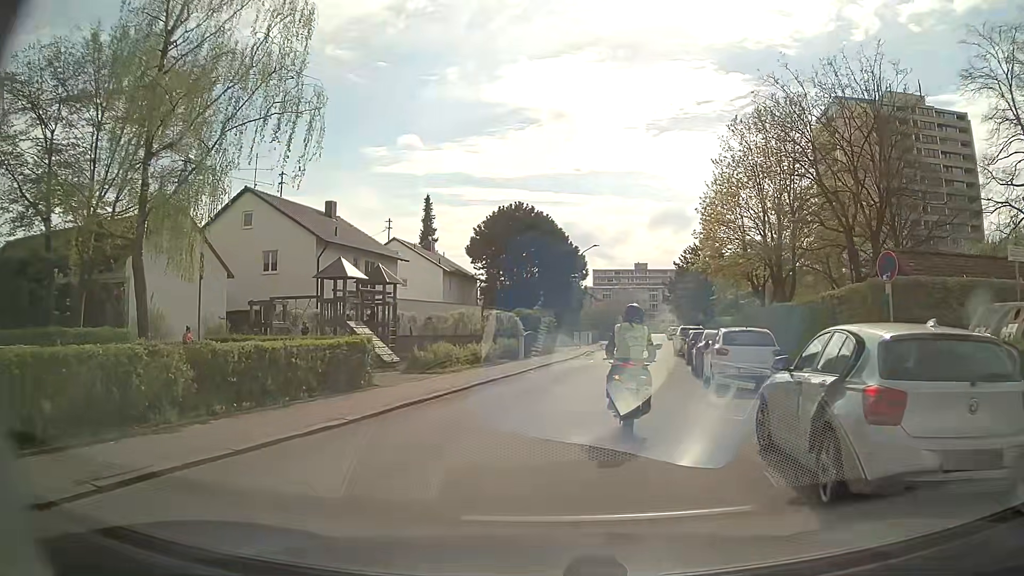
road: residential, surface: asphalt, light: Day
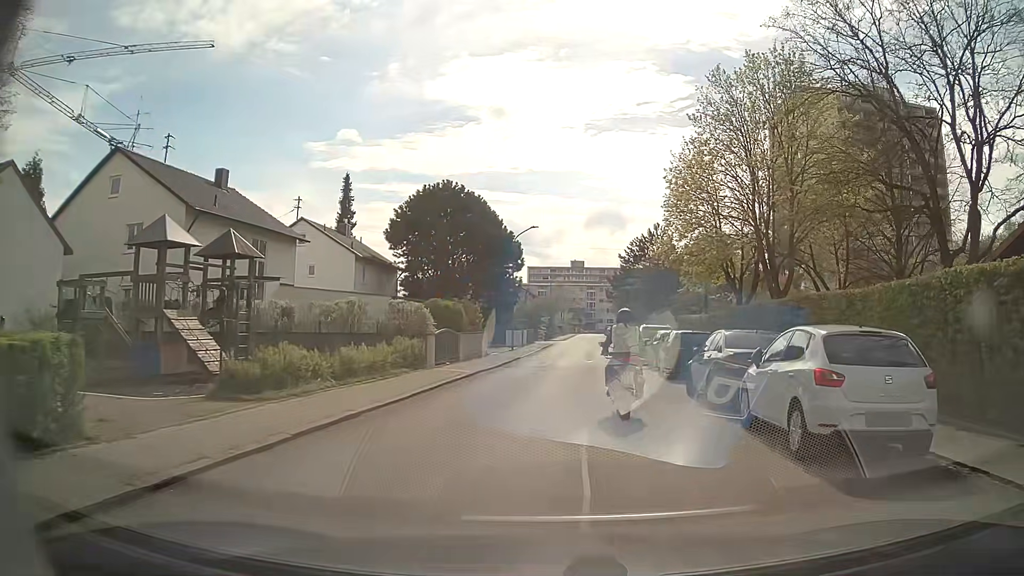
(+0.2, +8.6) m; +5°
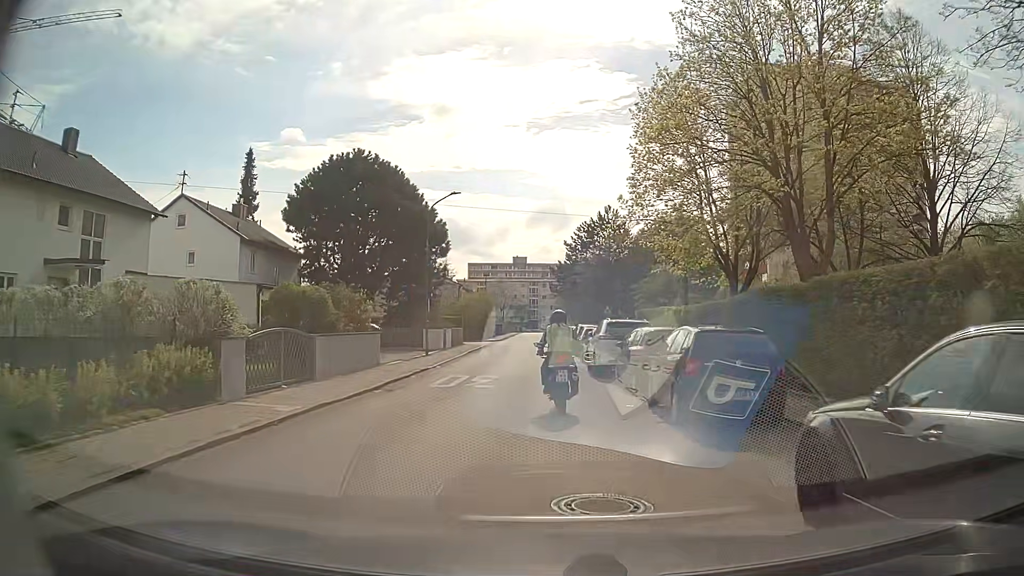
(+0.7, +10.4) m; +6°
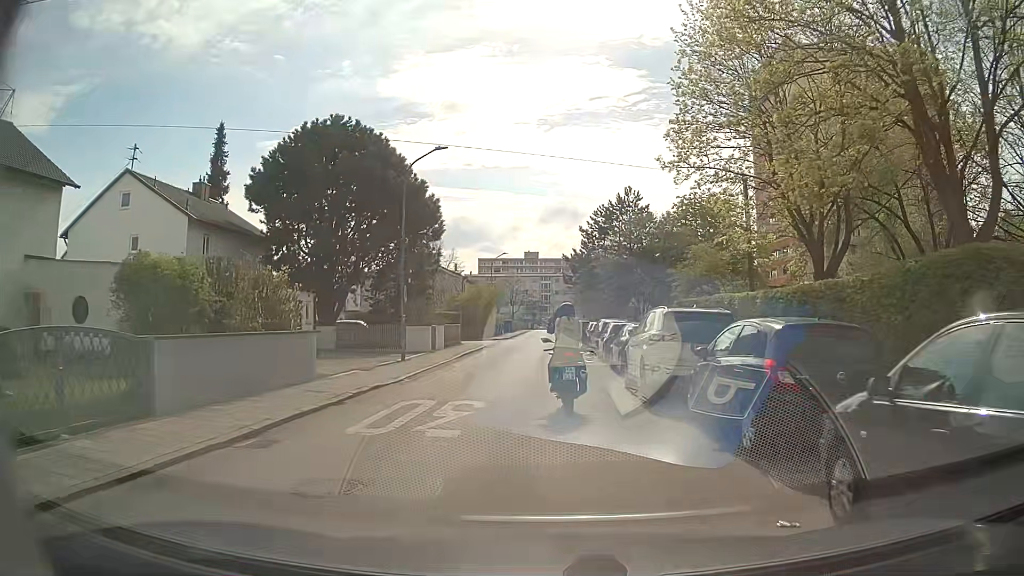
(-0.2, +7.7) m; -1°
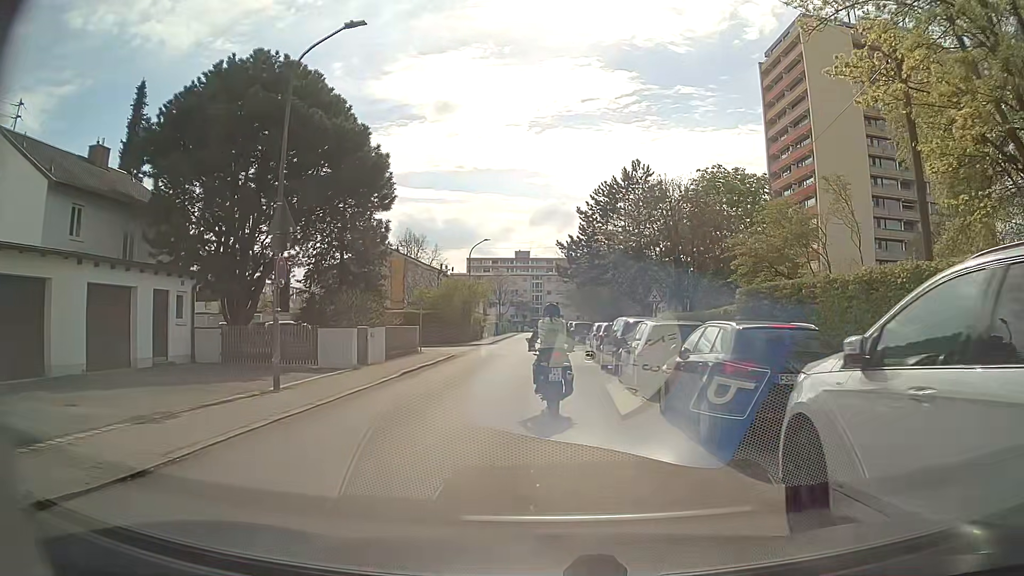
(-0.1, +10.8) m; 0°
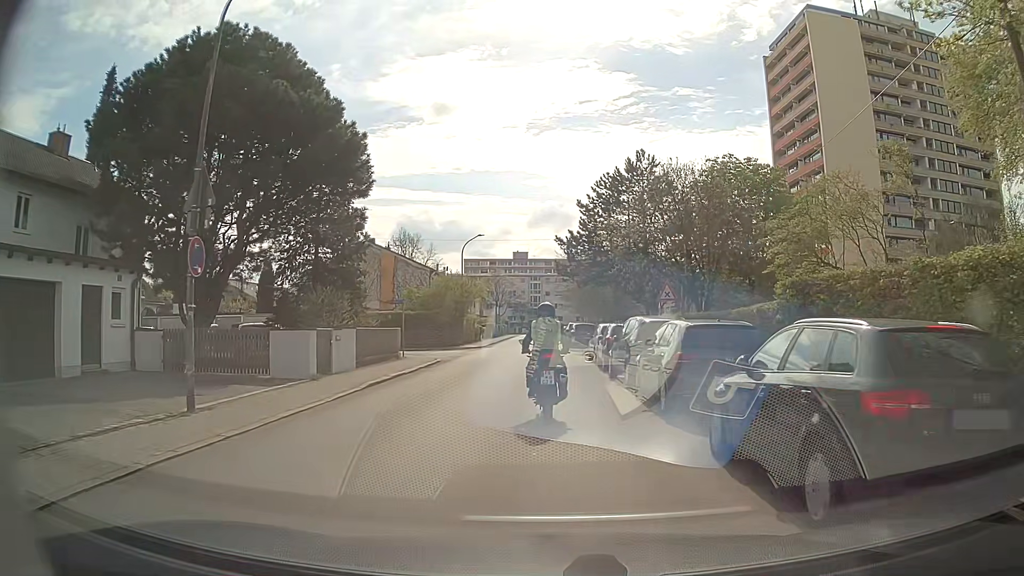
(0.0, +3.4) m; 0°
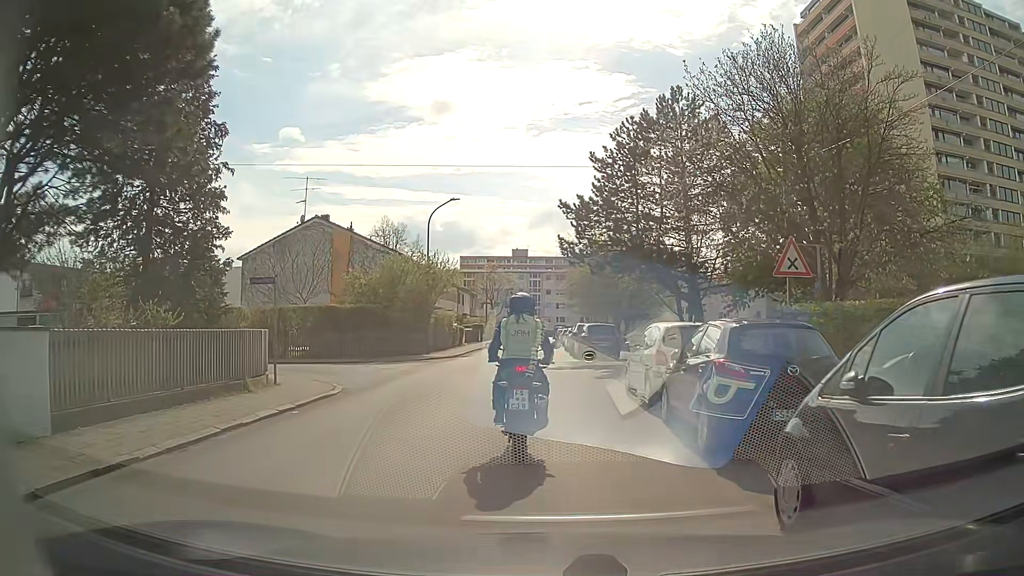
(+0.1, +13.1) m; +1°
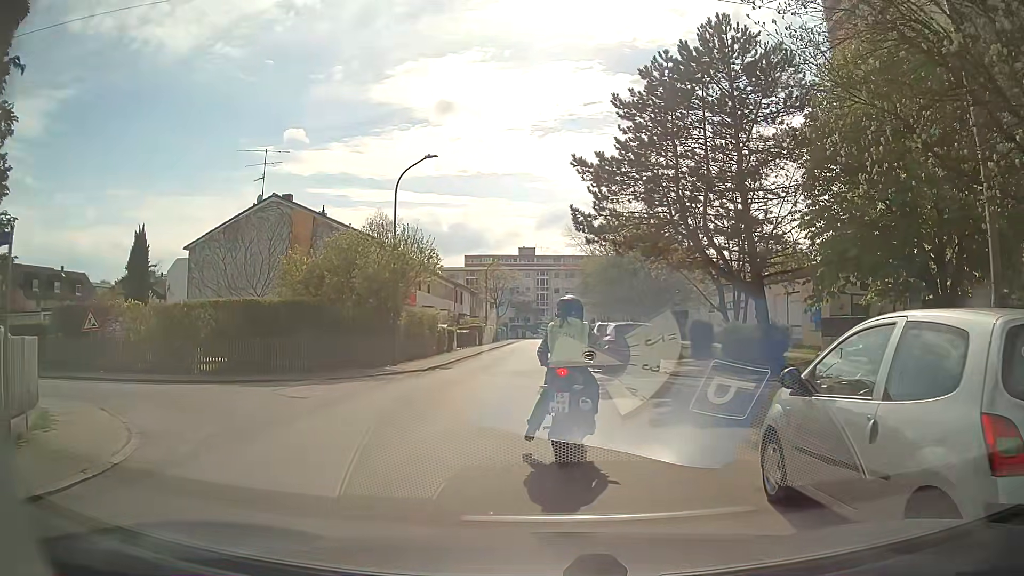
(+0.2, +8.7) m; -1°
